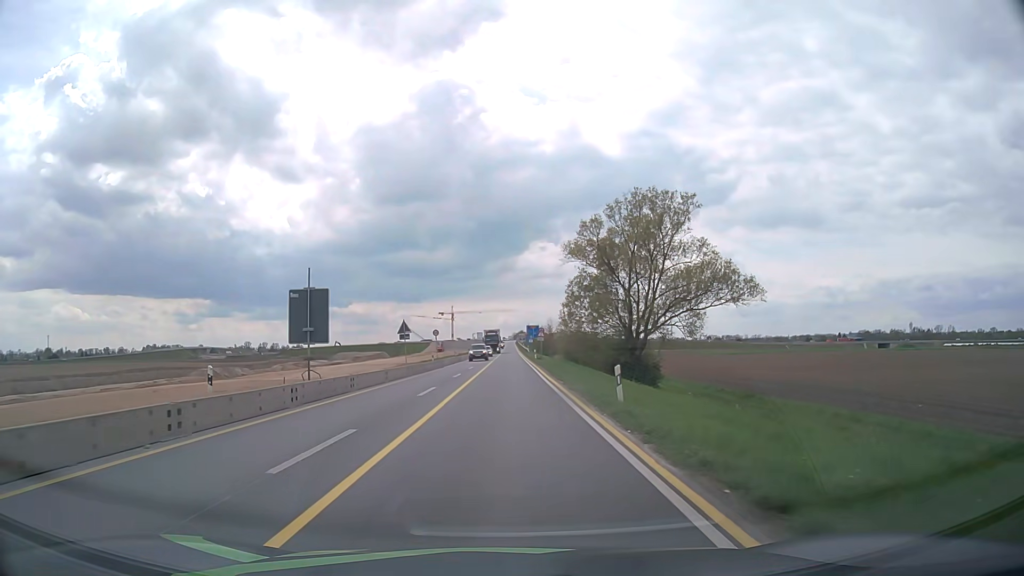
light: Day
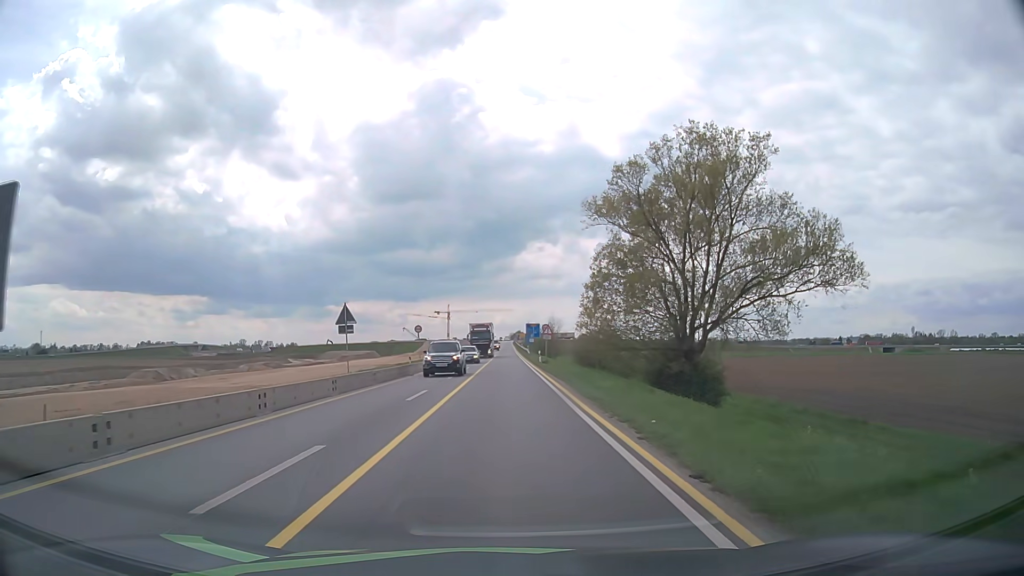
(0.0, +14.0) m; 0°
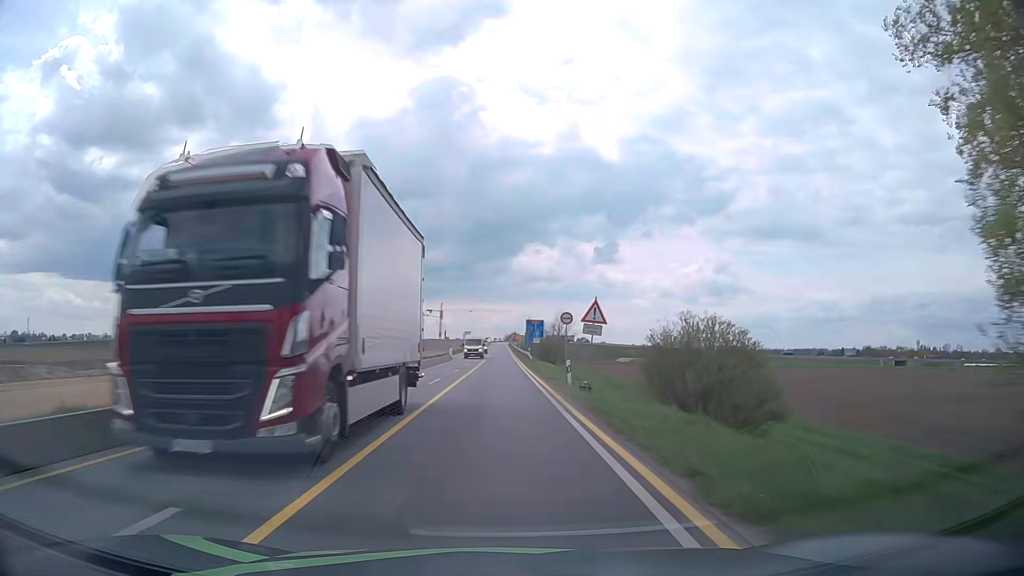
(+0.1, +28.2) m; 0°
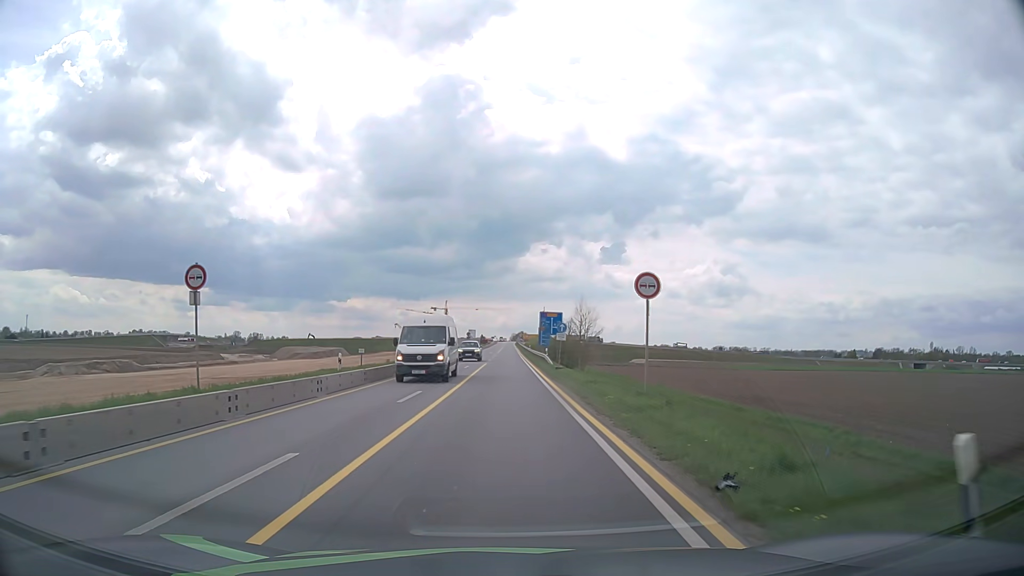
(0.0, +21.1) m; -1°
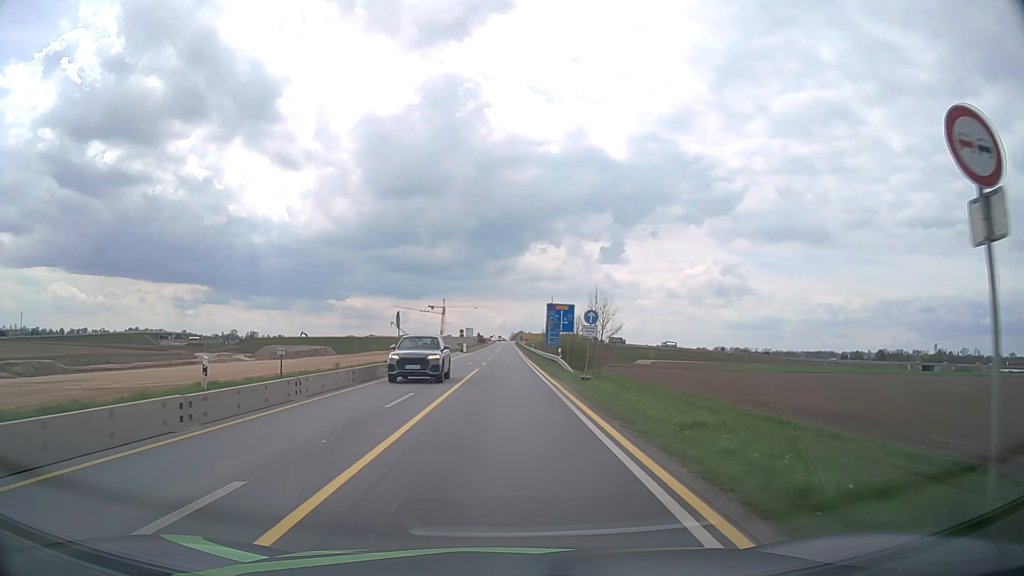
(0.0, +14.1) m; 0°
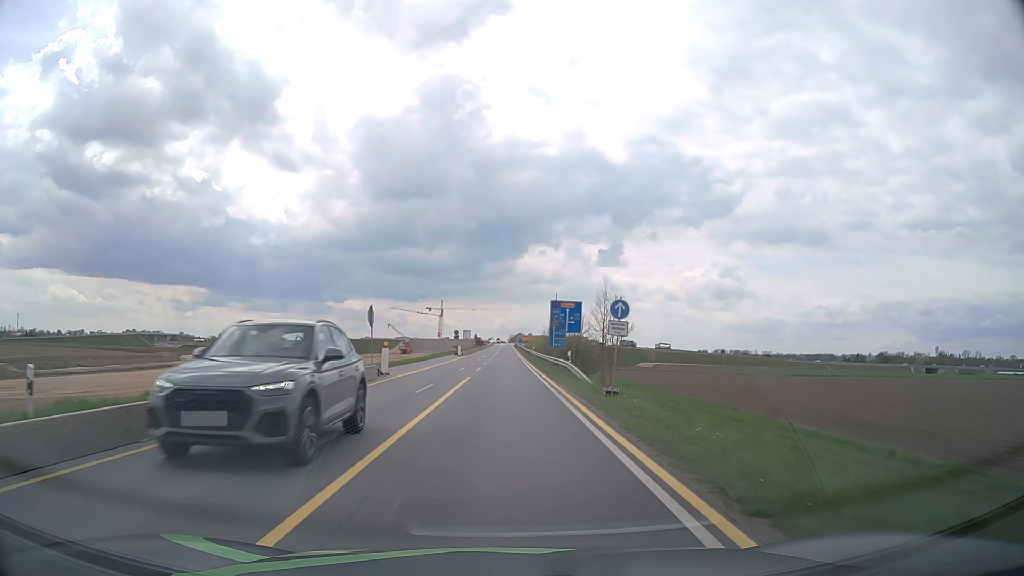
(0.0, +7.1) m; 0°
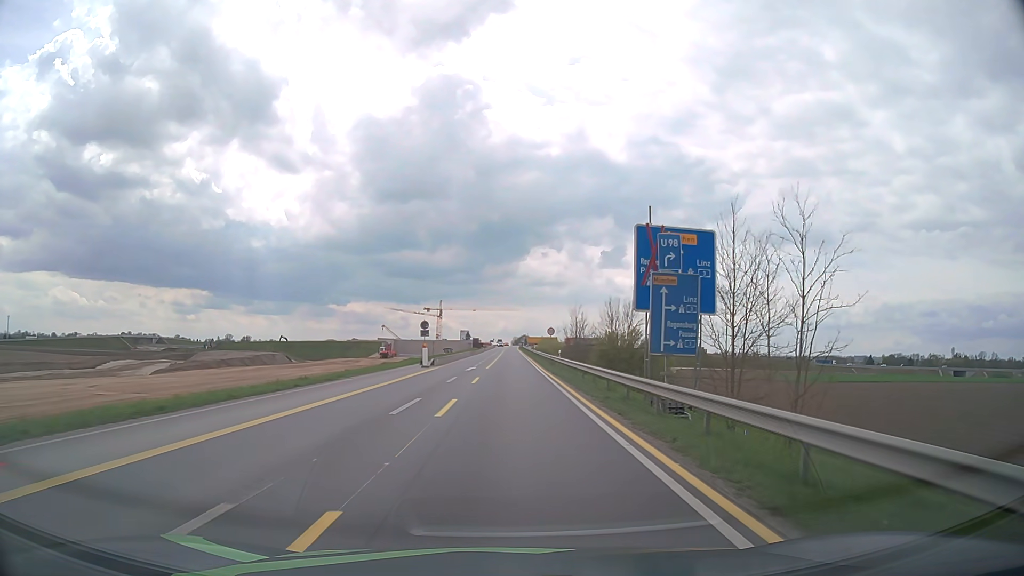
(-0.1, +35.2) m; 0°
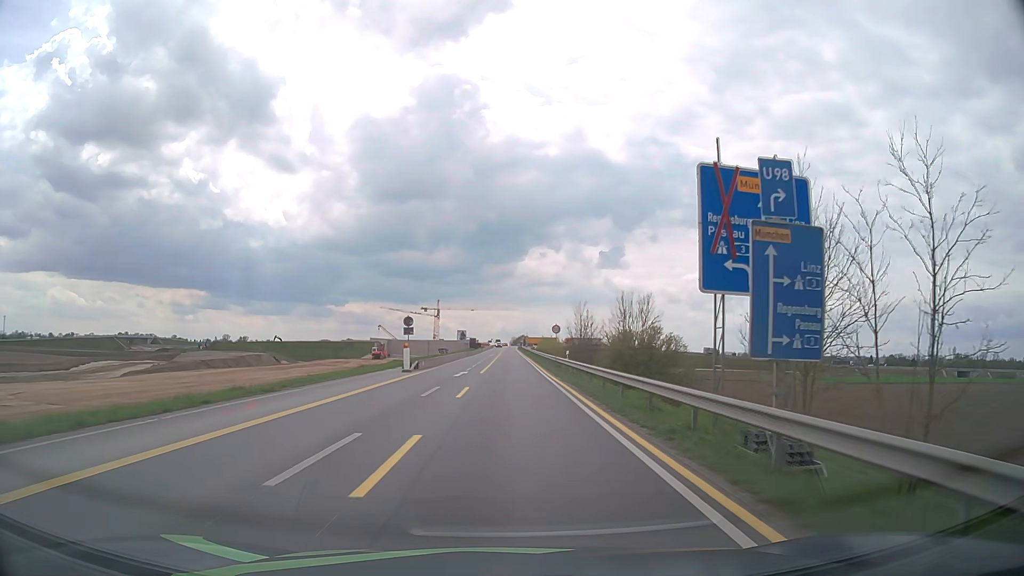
(0.0, +7.1) m; 0°
(0, +10) (0, +20) (0, +30) (0, +40) (0, +50) (0, +60) (+1, +70) (+1, +80) (+1, +90) (+1, +100) m
